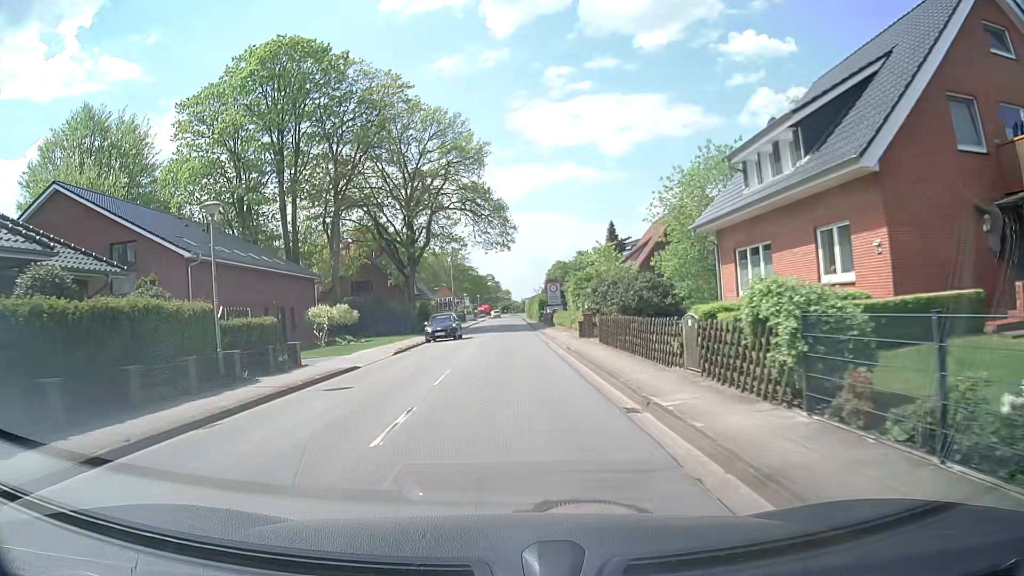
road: tertiary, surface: asphalt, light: Day
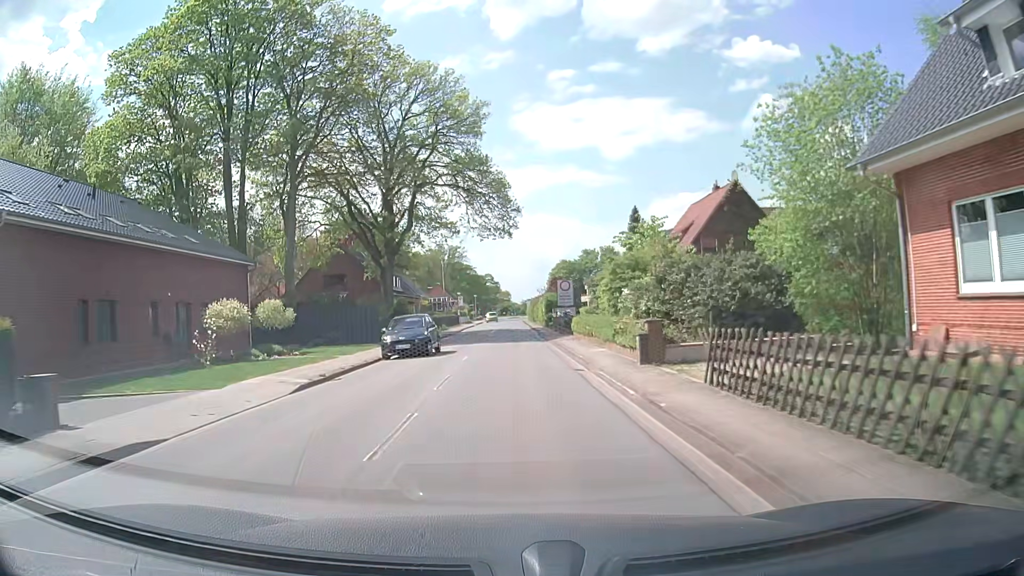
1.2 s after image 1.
(-0.1, +12.6) m; 0°
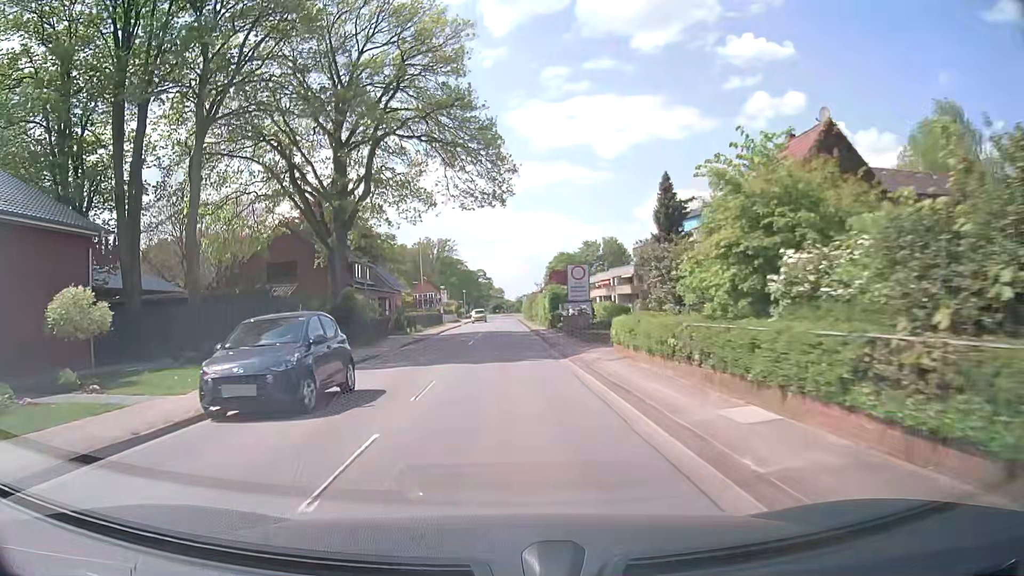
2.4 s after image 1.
(+0.1, +13.8) m; 0°
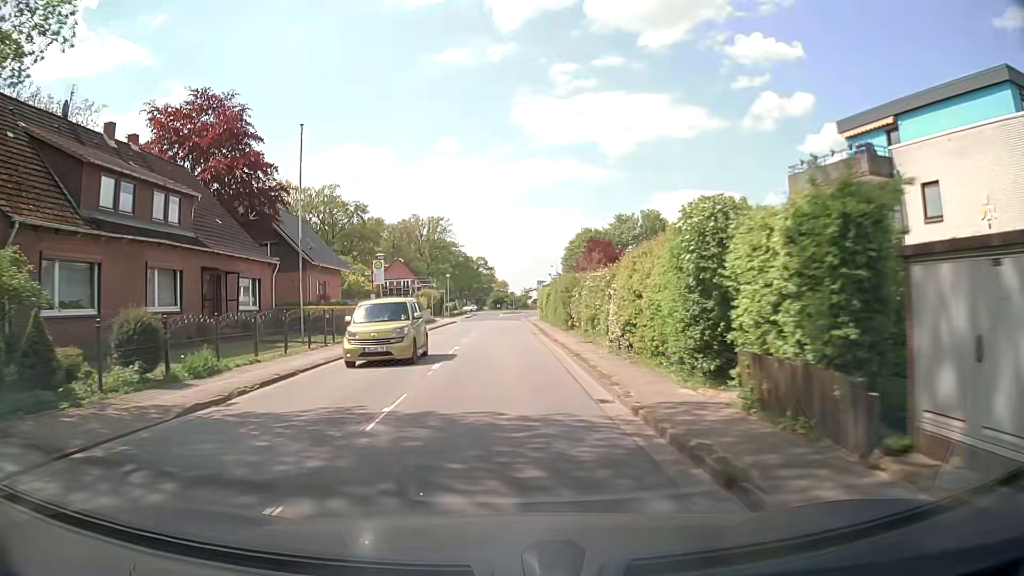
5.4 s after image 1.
(+0.1, +37.5) m; 0°
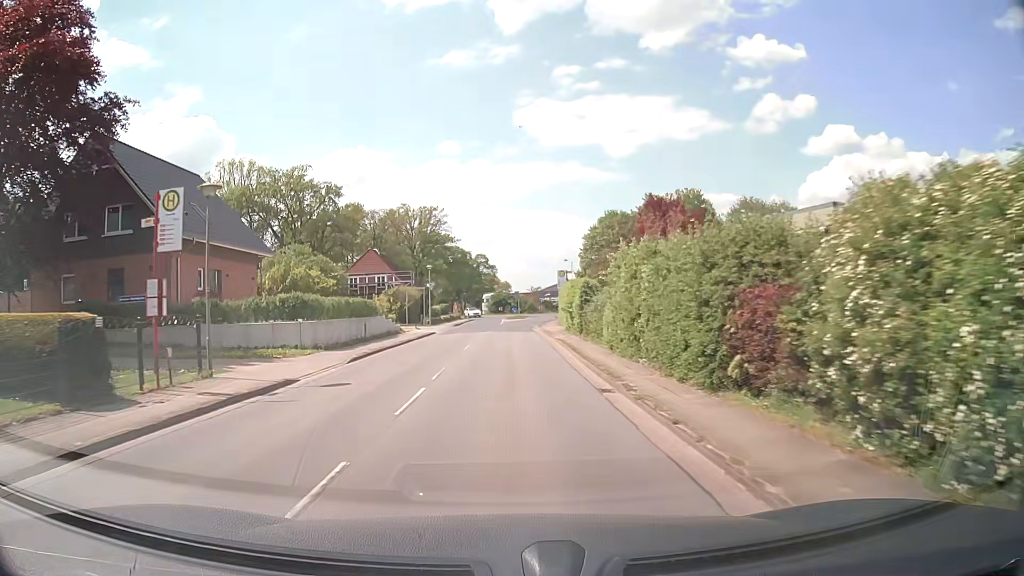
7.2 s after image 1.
(-0.2, +21.5) m; -1°
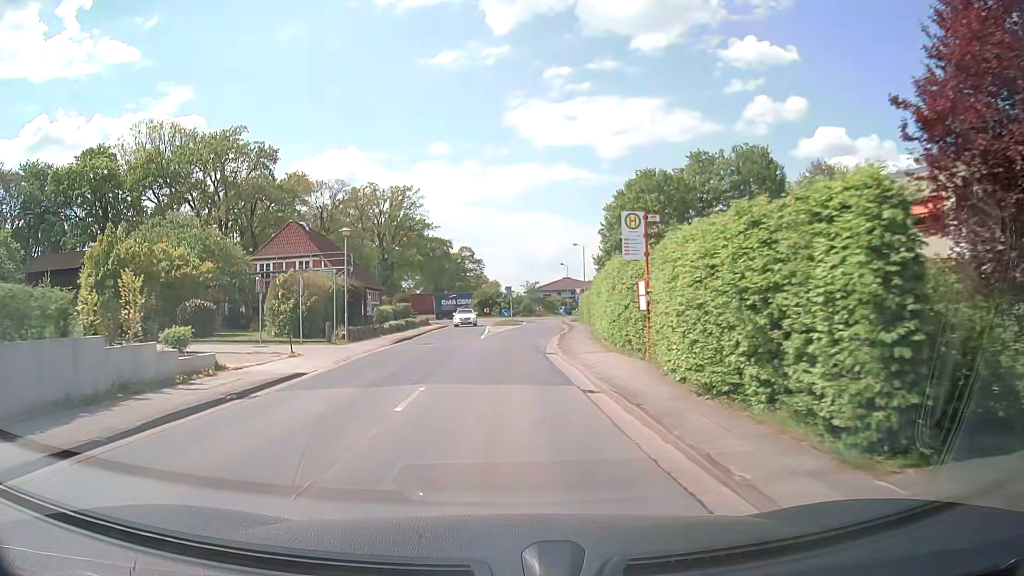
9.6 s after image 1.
(+0.6, +25.7) m; +2°
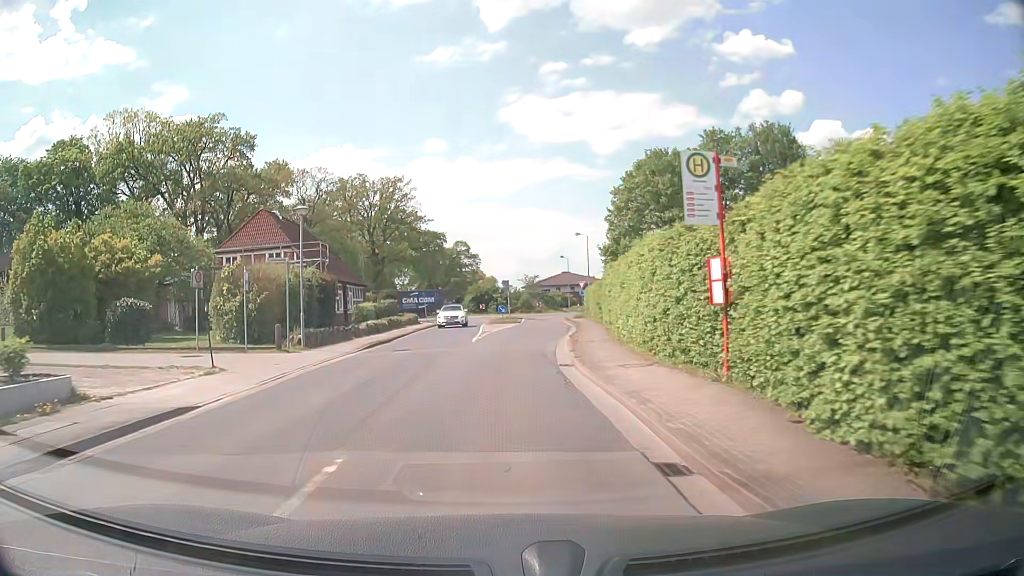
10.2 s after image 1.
(0.0, +5.9) m; 0°
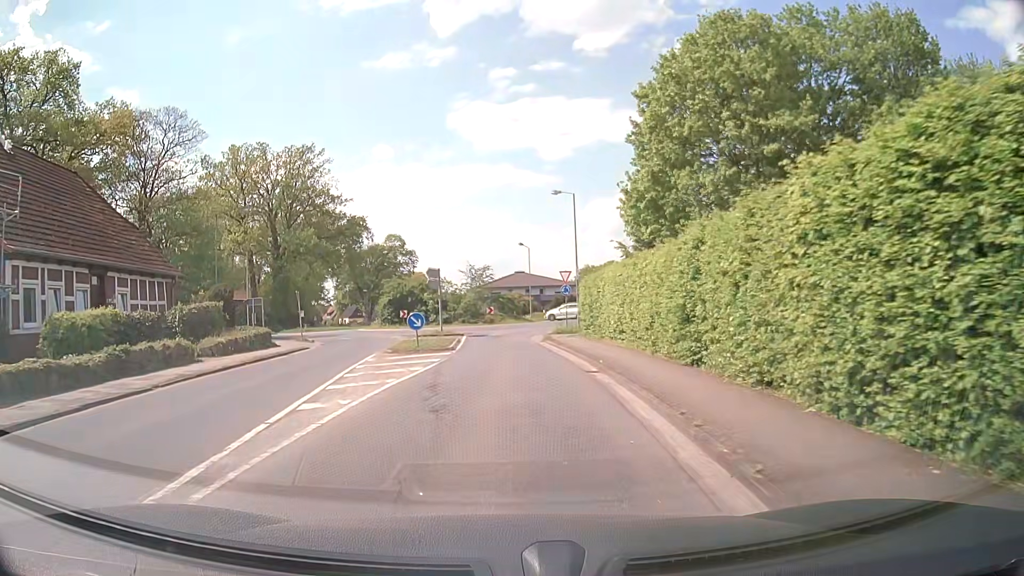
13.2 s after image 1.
(+0.8, +26.3) m; +5°
(0, +10) (0, +20) (0, +30) (+1, +40) (+8, +46) (+18, +46) (+28, +45) (+38, +43) (+48, +42) (+58, +40) m
